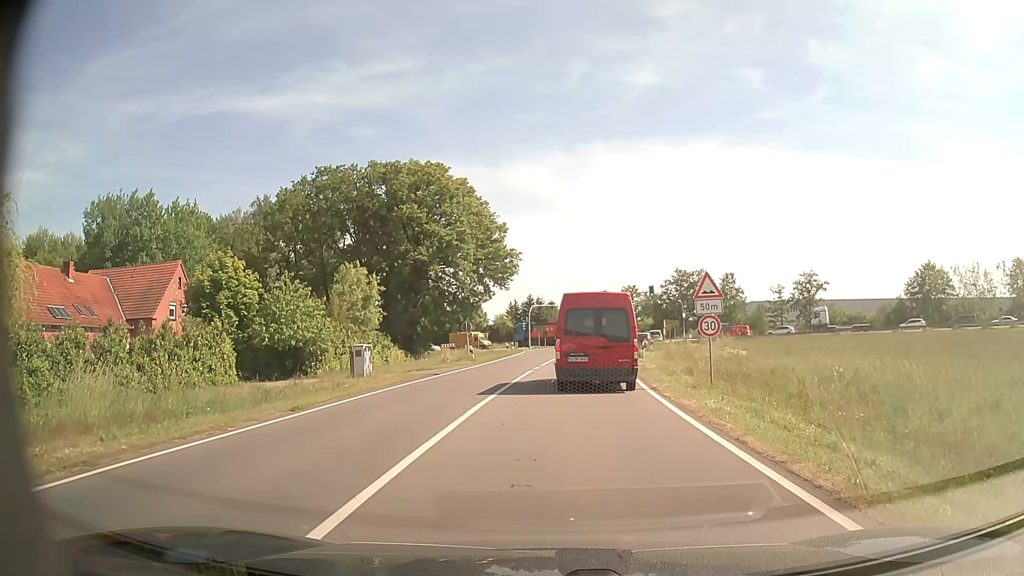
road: tertiary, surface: asphalt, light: Day
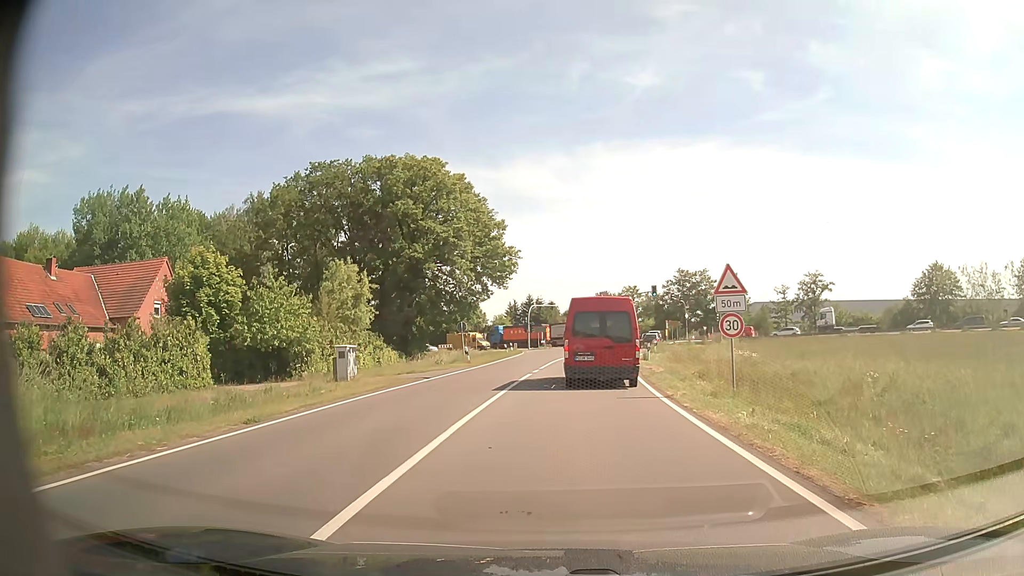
(0.0, +2.4) m; -1°
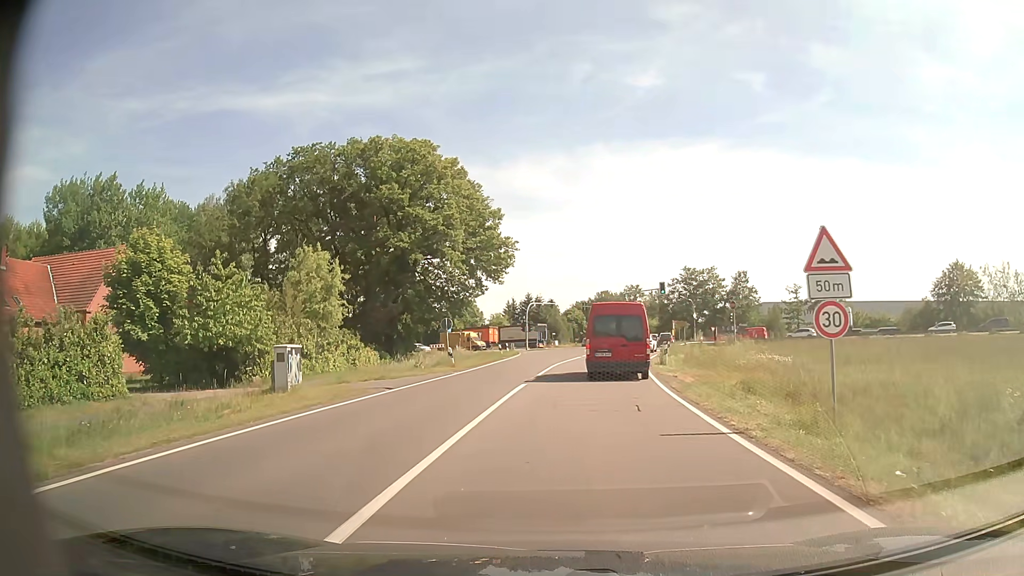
(0.0, +6.2) m; 0°
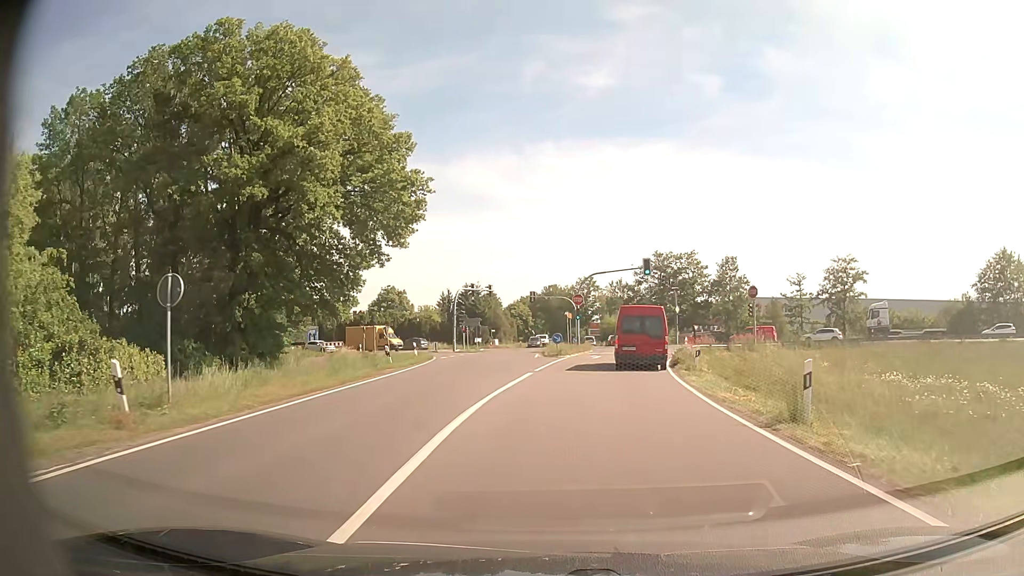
(+0.7, +23.3) m; +5°
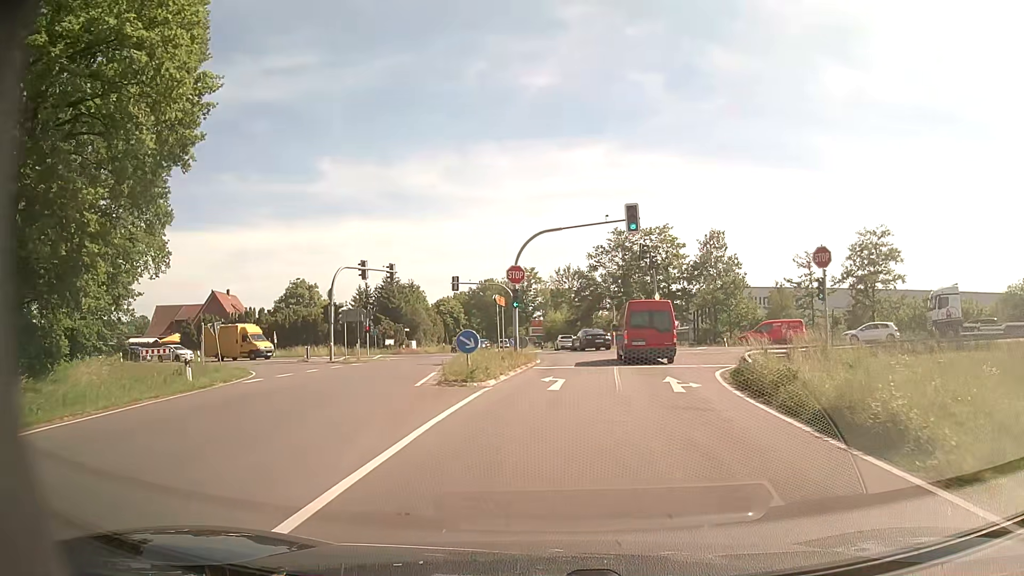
(+1.0, +21.5) m; +5°
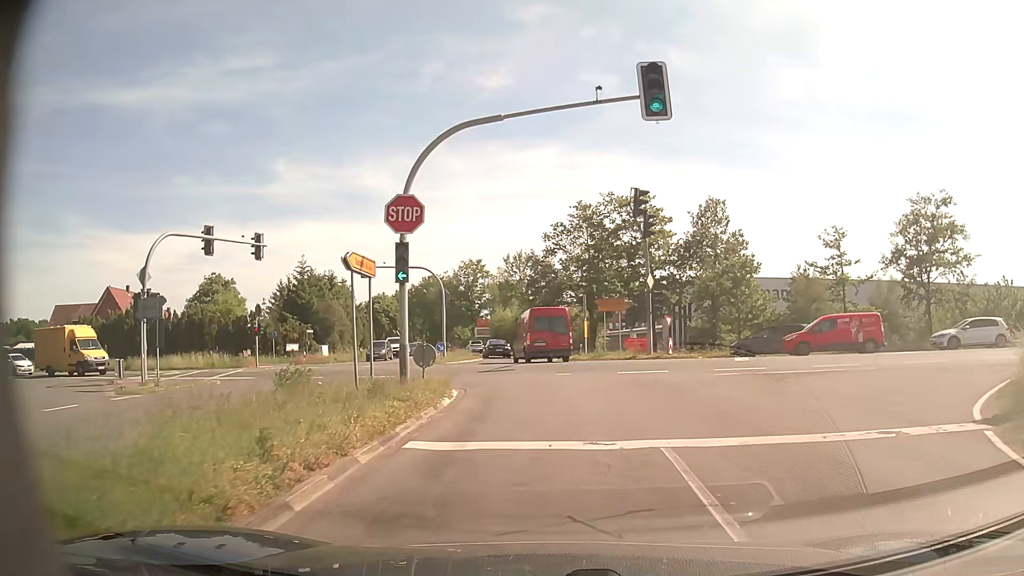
(+0.5, +16.8) m; +4°
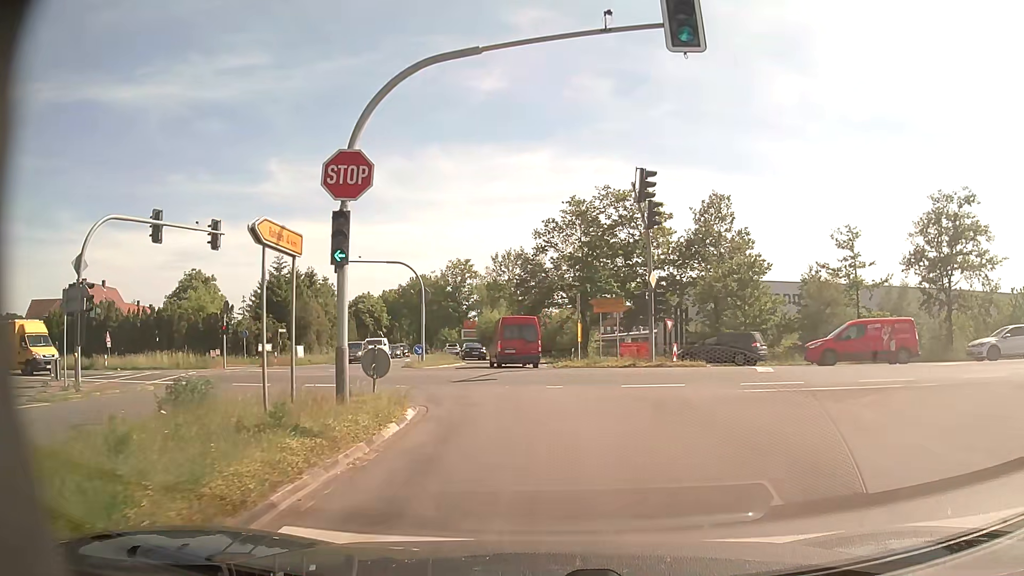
(0.0, +4.0) m; 0°
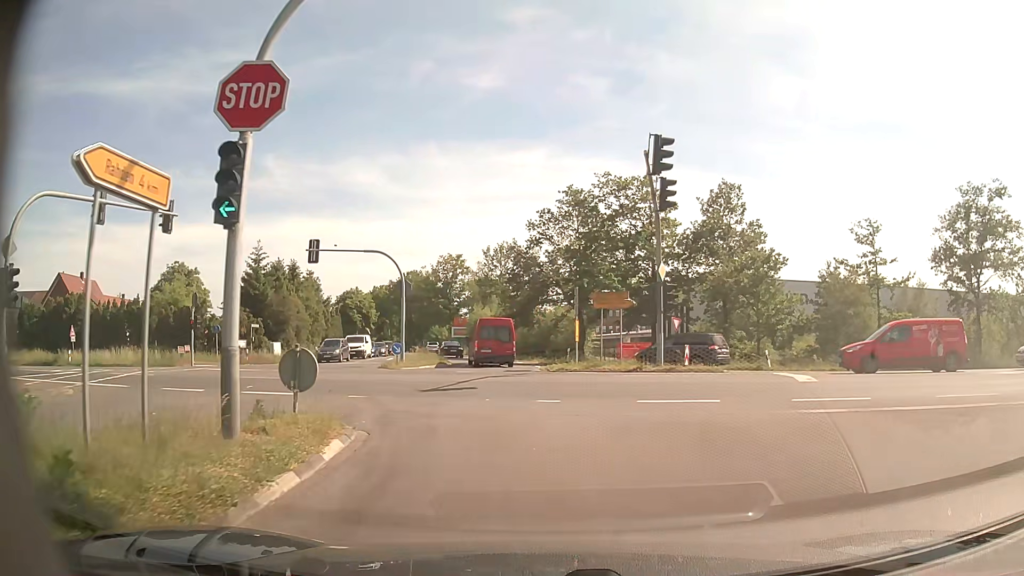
(+0.1, +4.0) m; +1°
